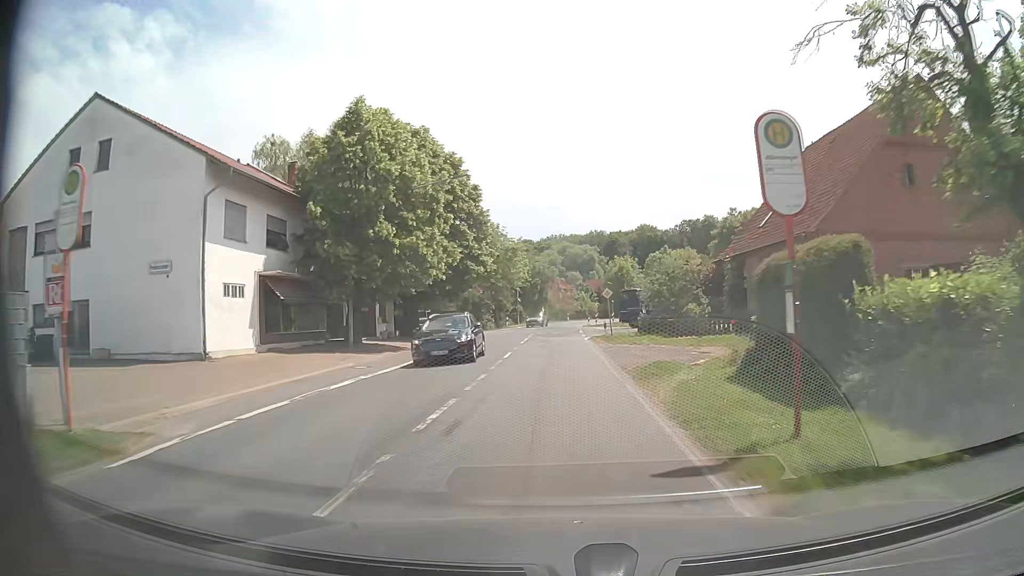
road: secondary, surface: asphalt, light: Day
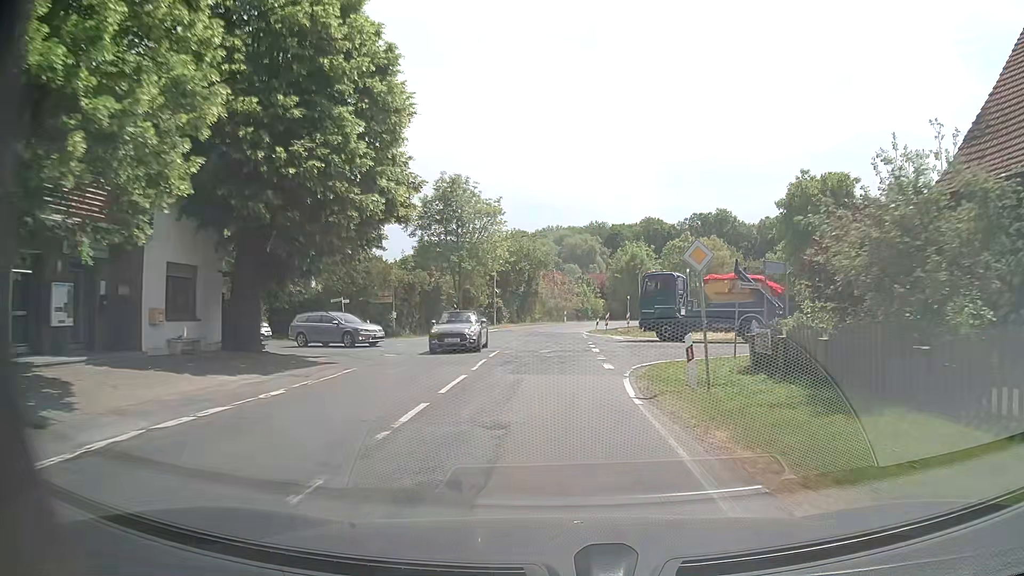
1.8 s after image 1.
(0.0, +23.8) m; 0°
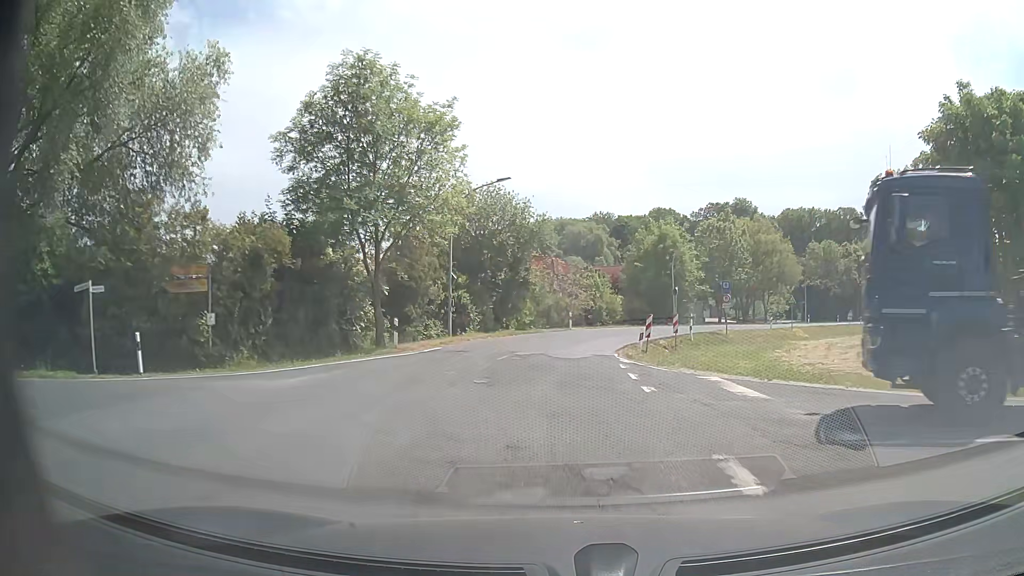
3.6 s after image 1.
(0.0, +23.7) m; 0°
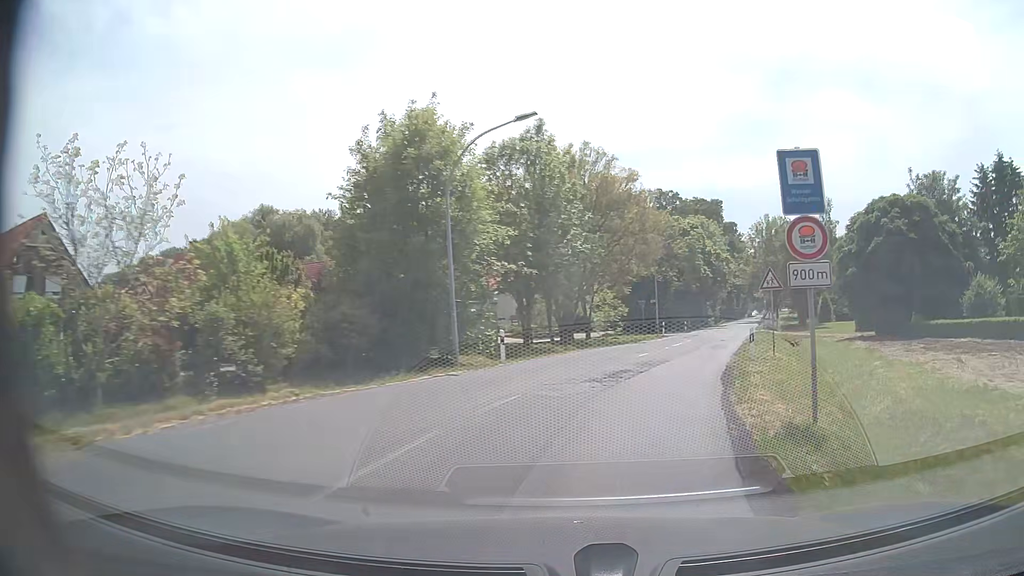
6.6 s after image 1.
(+4.8, +39.0) m; +21°
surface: paved
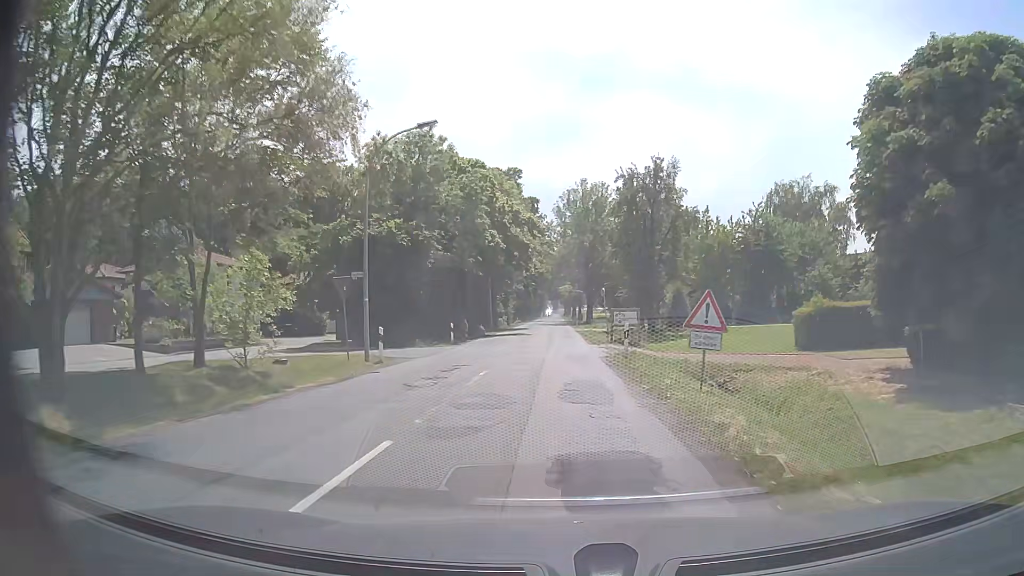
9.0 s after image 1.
(+7.5, +30.3) m; +19°
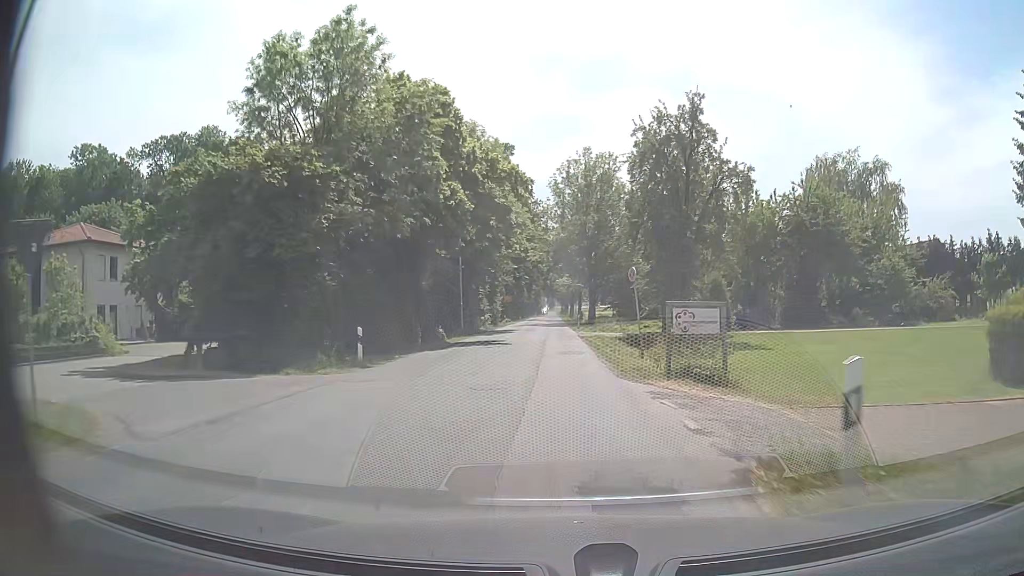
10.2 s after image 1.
(+0.2, +15.9) m; +1°
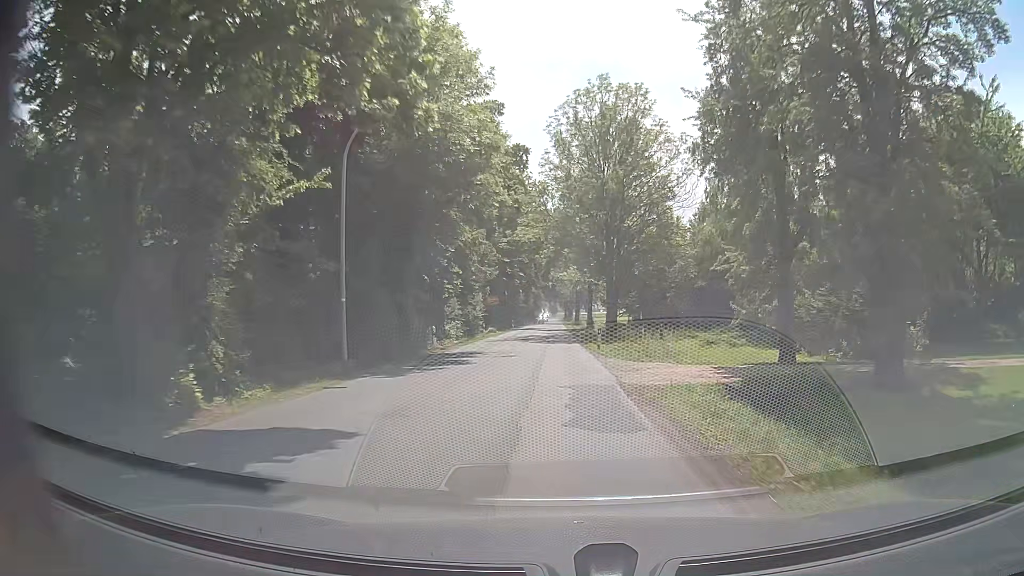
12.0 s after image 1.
(-0.2, +23.9) m; -1°
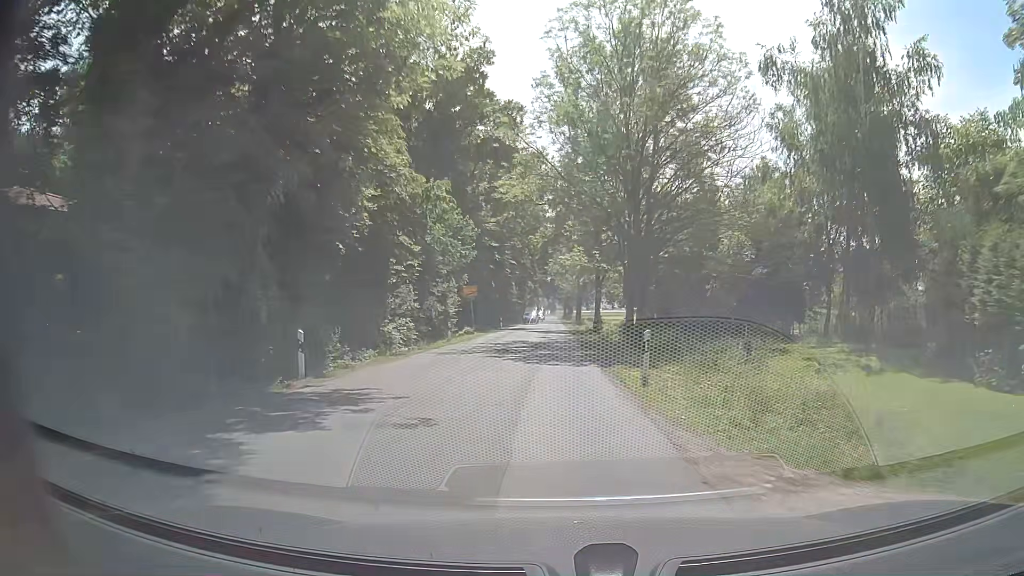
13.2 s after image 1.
(0.0, +15.9) m; 0°
(0, +10) (0, +20) (0, +30) (0, +40) (0, +50) (0, +60) (0, +70) (0, +80) (0, +90) (0, +100) m
